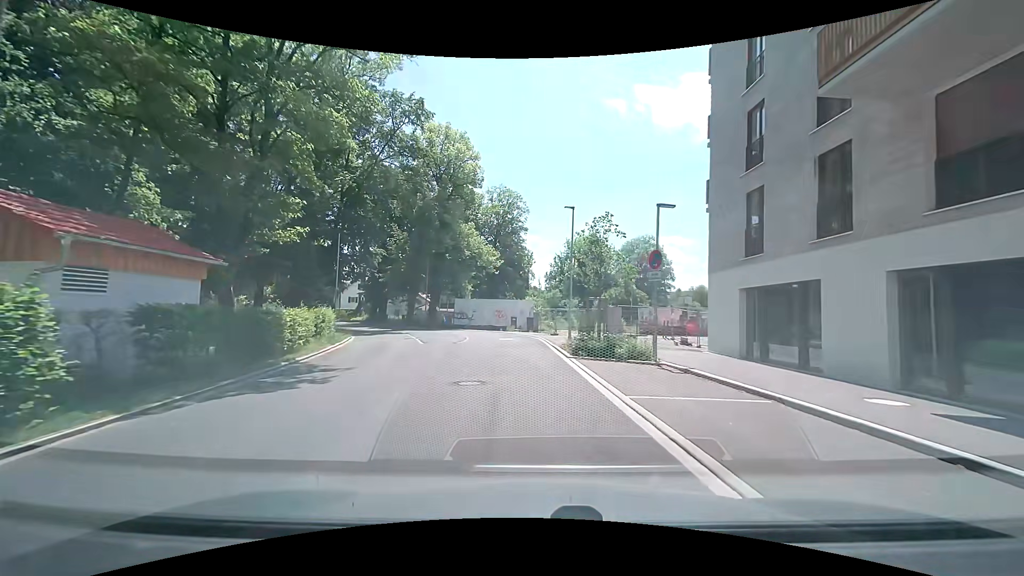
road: residential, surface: asphalt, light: Day
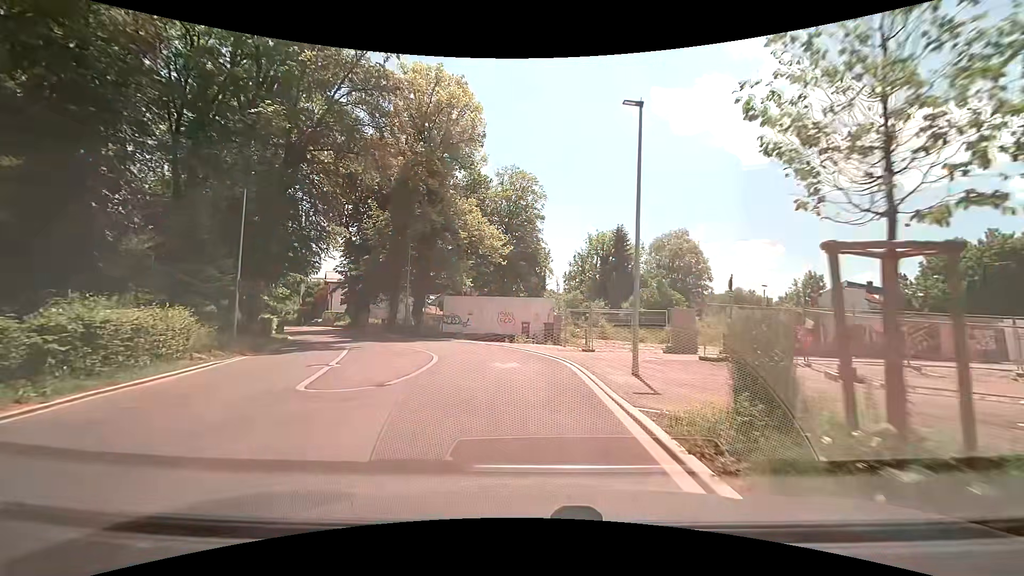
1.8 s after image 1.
(-0.3, +13.5) m; -2°
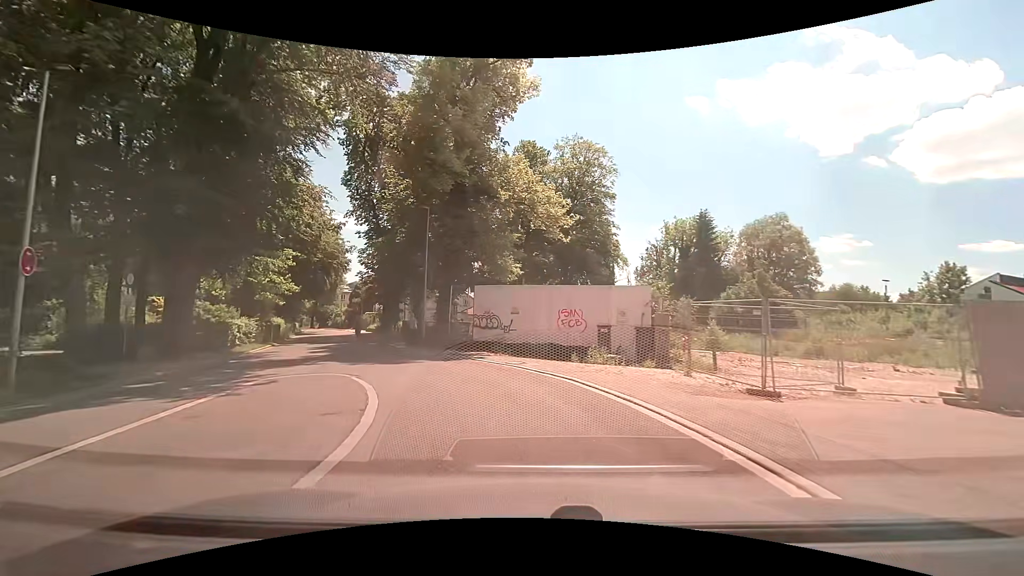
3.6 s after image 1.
(-0.4, +12.3) m; -7°
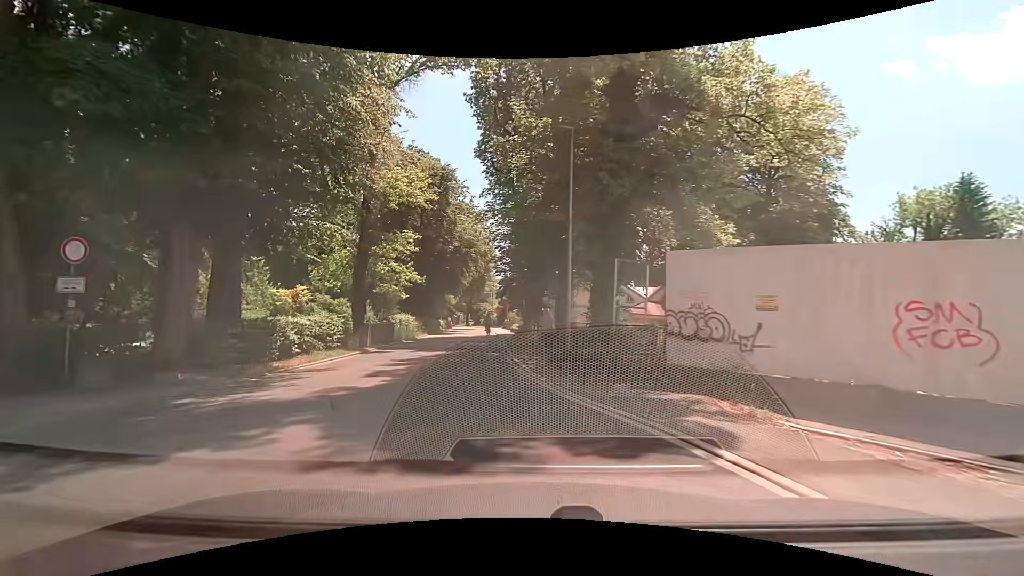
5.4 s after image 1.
(-1.3, +10.9) m; -17°
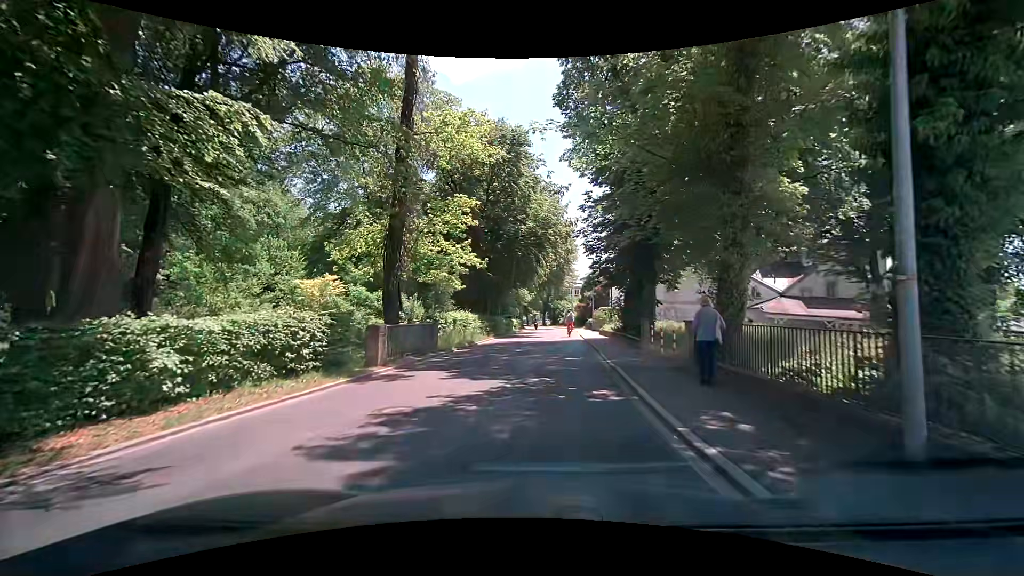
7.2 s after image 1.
(-1.2, +9.9) m; -8°
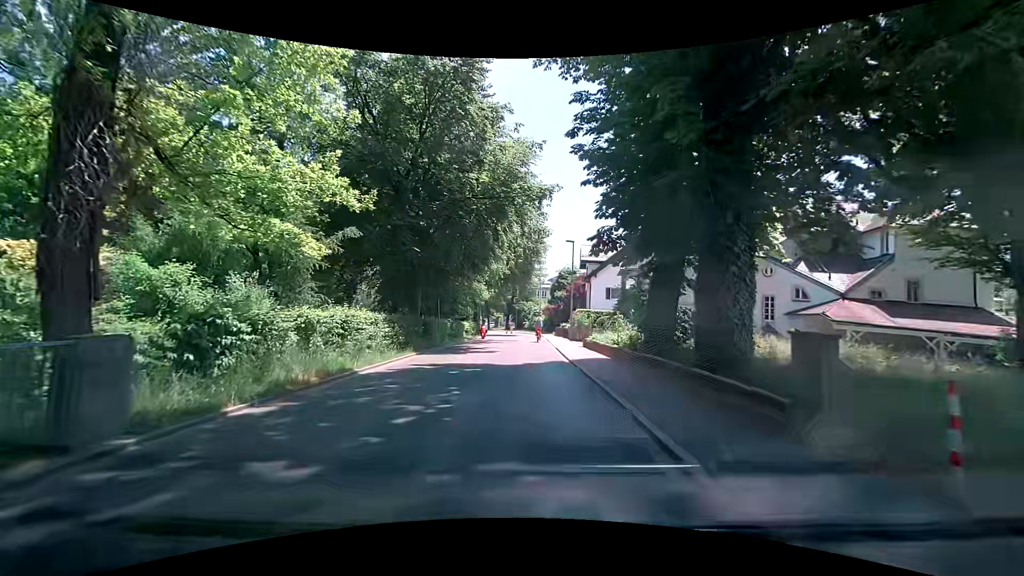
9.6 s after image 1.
(+0.1, +13.6) m; +2°
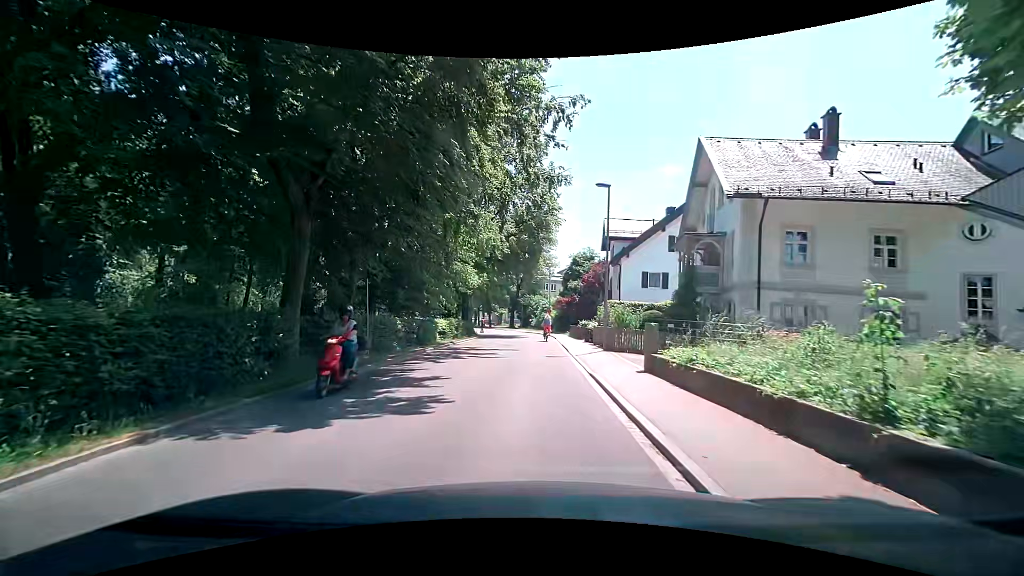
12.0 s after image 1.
(+0.1, +14.2) m; -1°
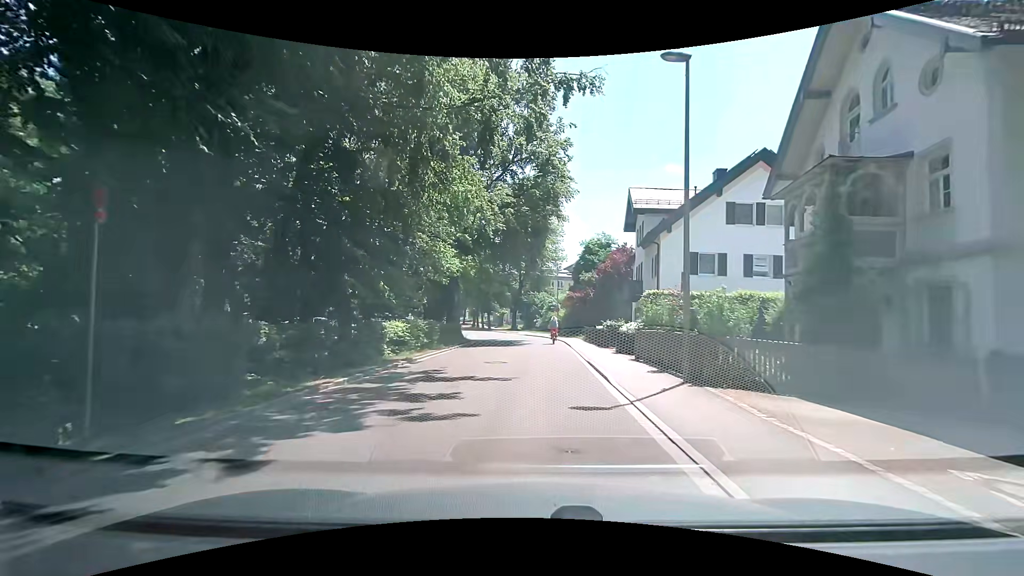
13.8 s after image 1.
(+0.2, +10.5) m; +2°
(0, +10) (0, +20) (0, +30) (0, +40) (-2, +50) (-5, +59) (-8, +69) (-11, +78) (-14, +88) (-17, +97) m
